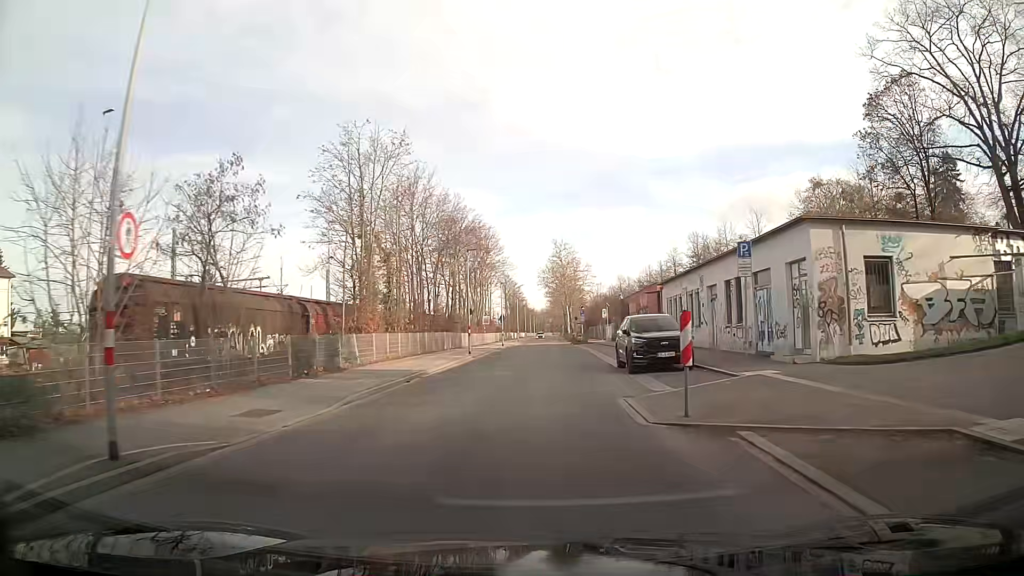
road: tertiary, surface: asphalt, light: Day
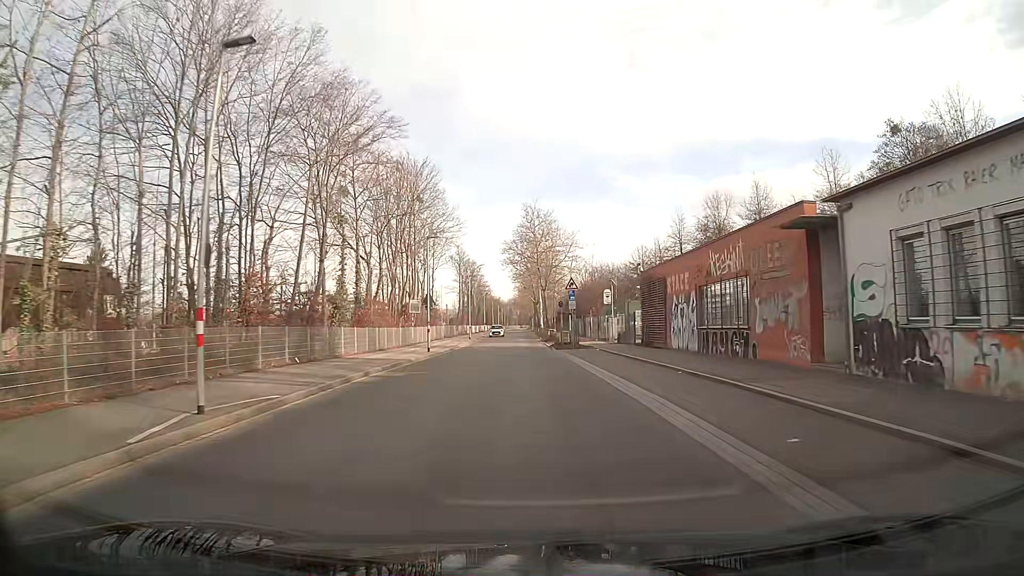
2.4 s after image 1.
(+1.0, +29.9) m; +3°
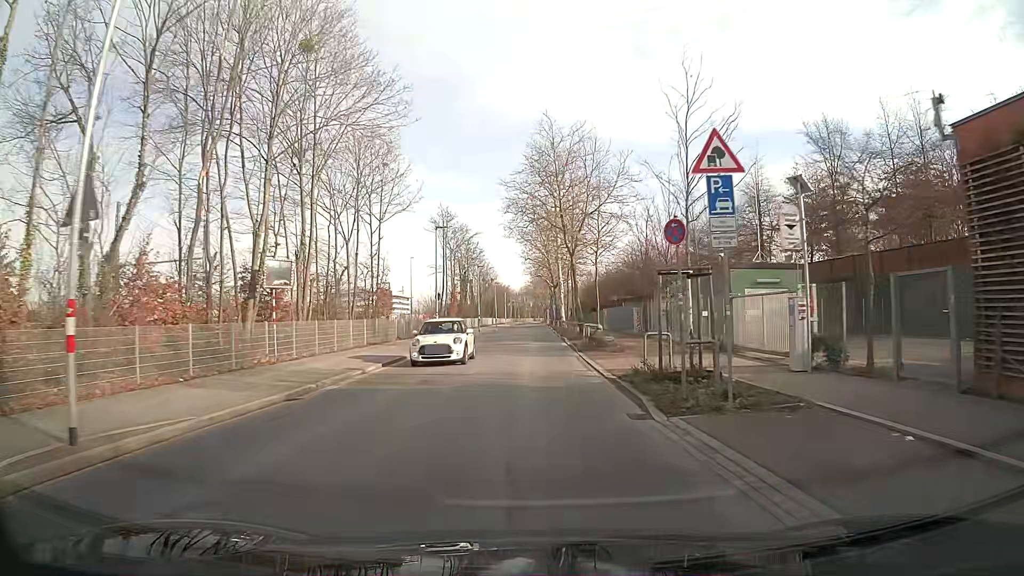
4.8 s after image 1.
(-0.3, +30.1) m; -1°
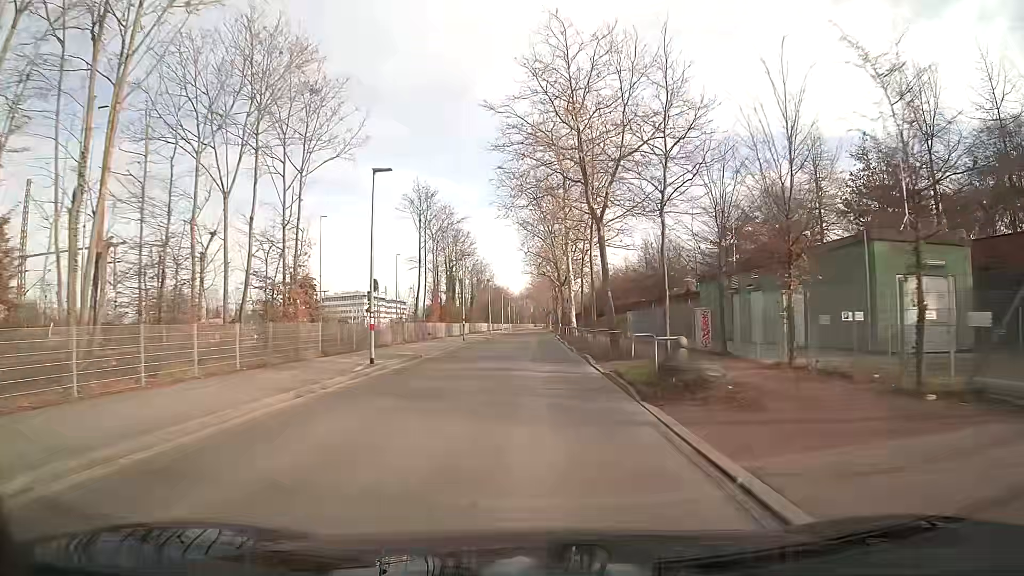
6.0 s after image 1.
(0.0, +15.0) m; 0°
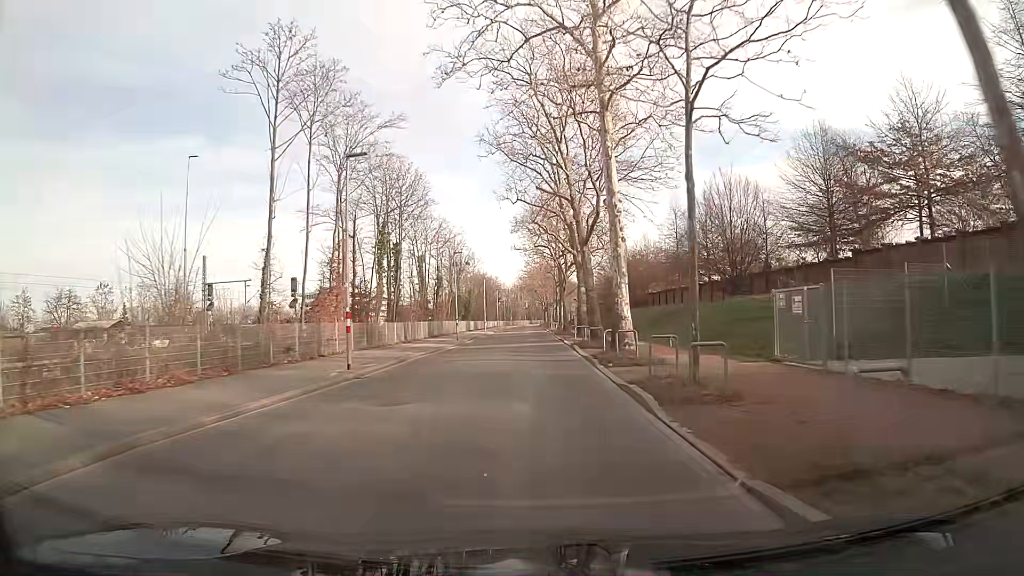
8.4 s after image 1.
(+0.1, +29.7) m; 0°
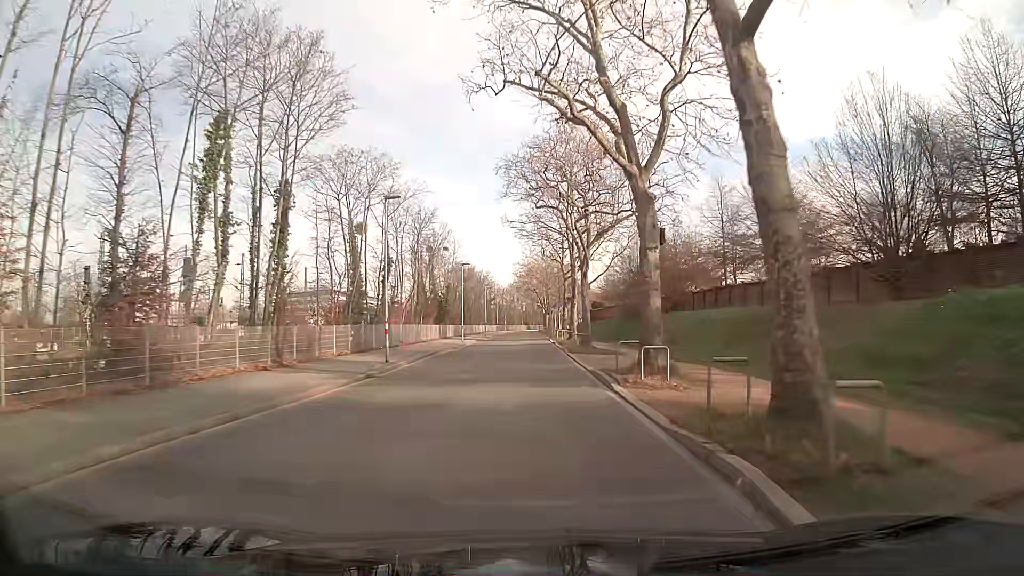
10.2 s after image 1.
(0.0, +22.4) m; 0°
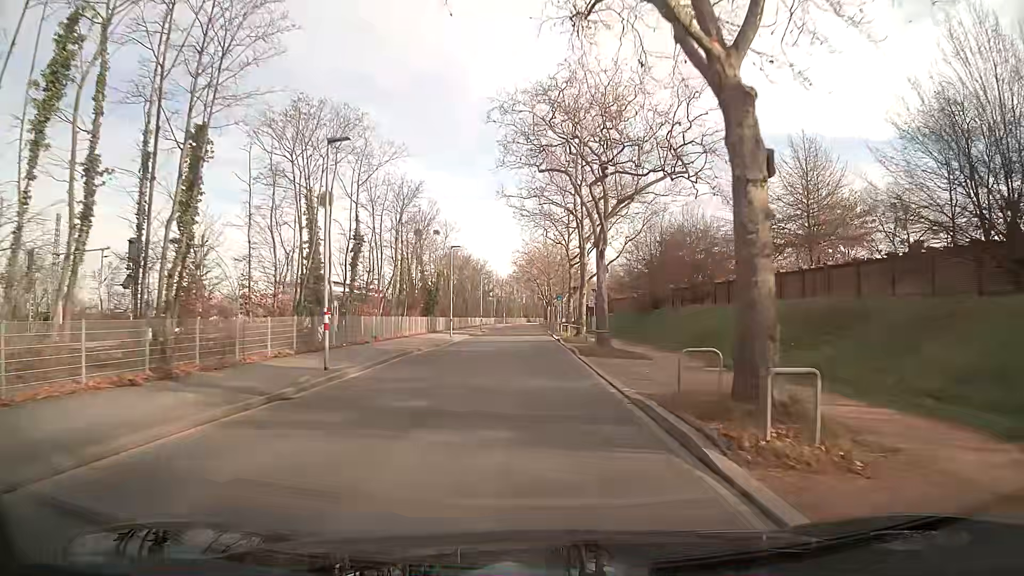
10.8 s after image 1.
(0.0, +7.5) m; 0°
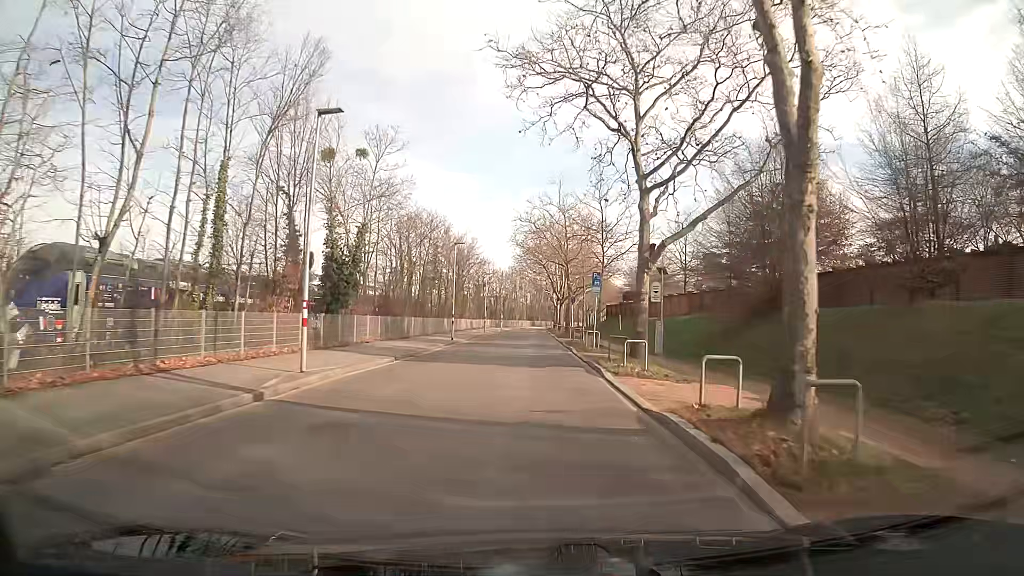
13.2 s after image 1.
(-0.1, +30.2) m; 0°
(0, +10) (0, +20) (0, +30) (0, +40) (0, +50) (0, +60) (+1, +70) (+1, +80) (+1, +90) (+1, +100) m
